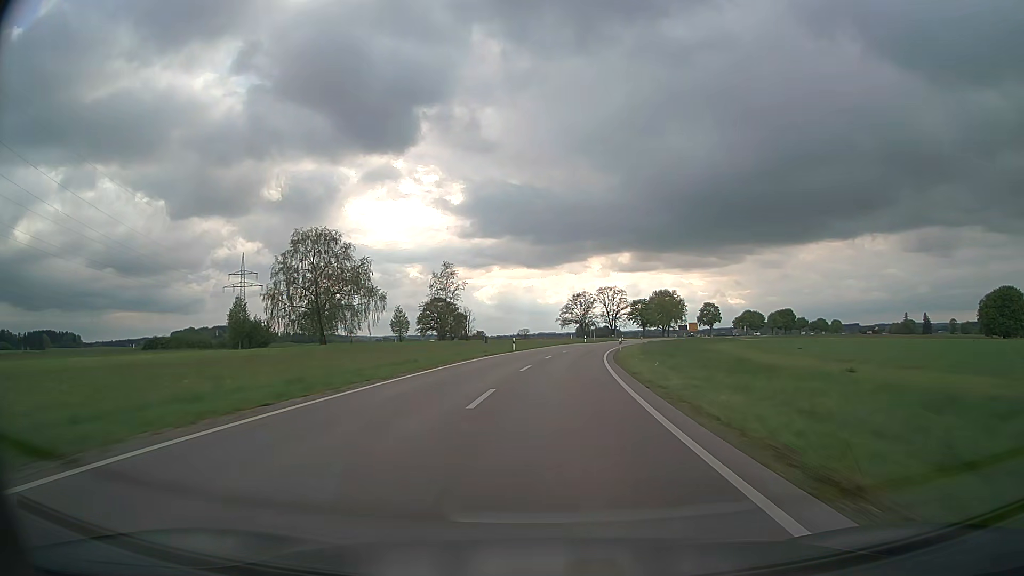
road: secondary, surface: asphalt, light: Day
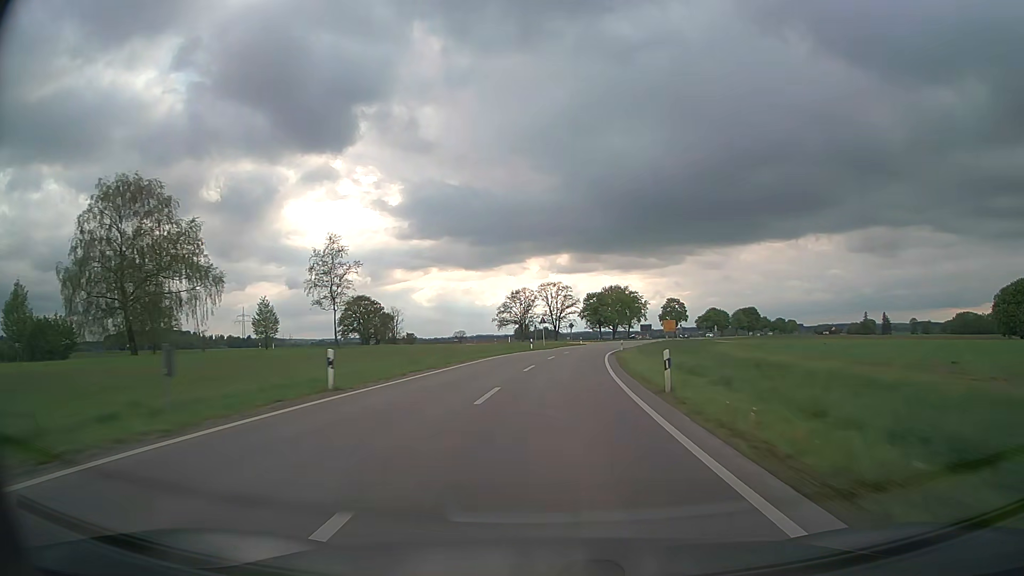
(+1.6, +34.8) m; +5°
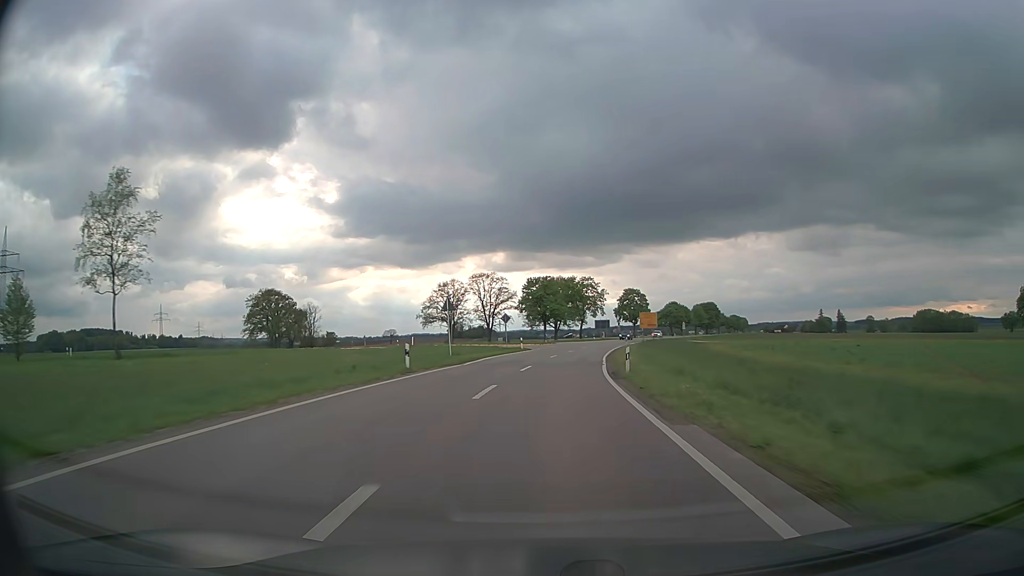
(+1.7, +34.9) m; +6°
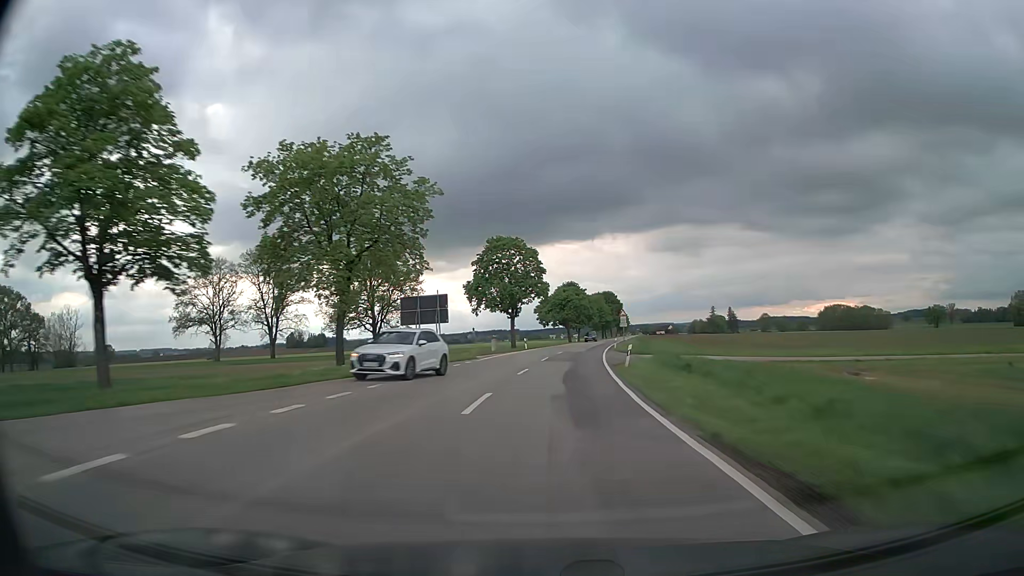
(+9.4, +86.8) m; +12°
(0, +10) (0, +20) (+1, +30) (+2, +40) (+3, +50) (+4, +60) (+5, +70) (+7, +80) (+8, +90) (+10, +99) m
